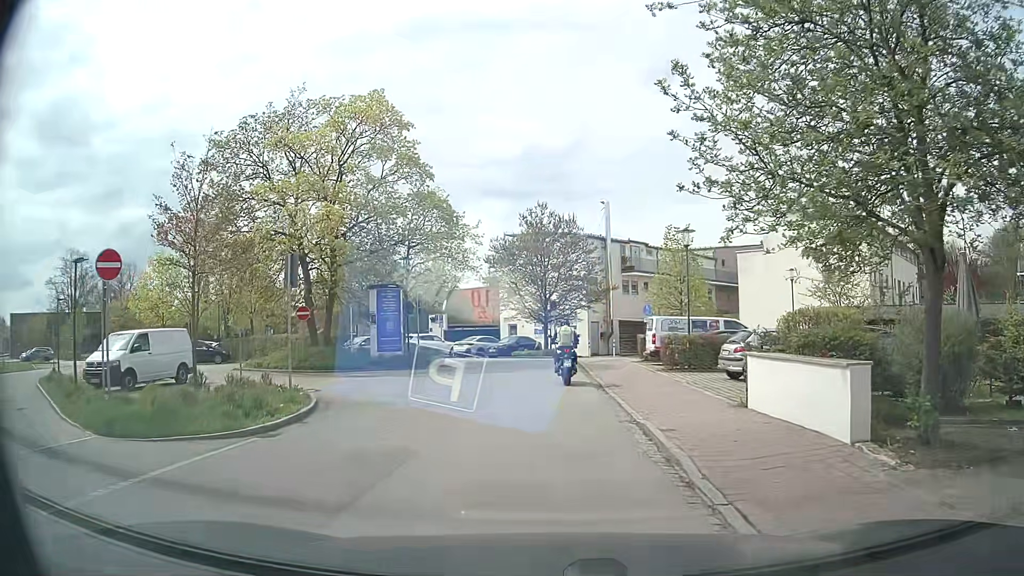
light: Day
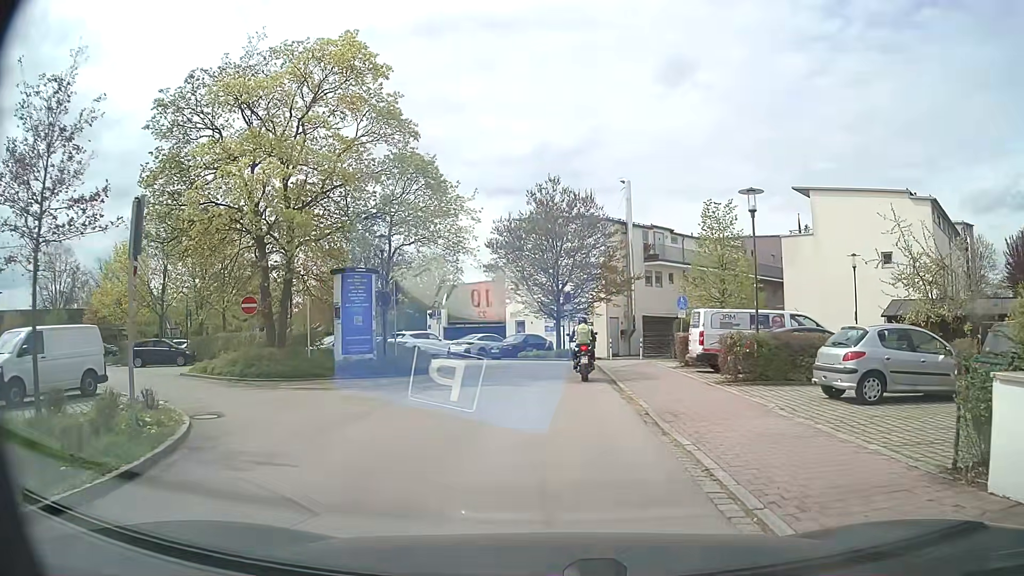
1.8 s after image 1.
(-0.1, +6.3) m; -1°
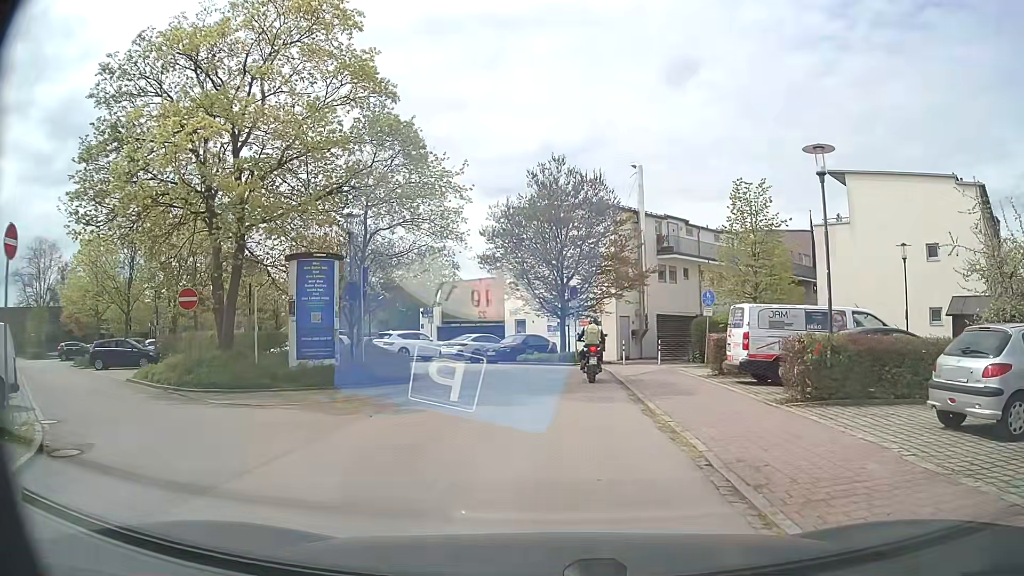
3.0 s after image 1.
(0.0, +4.3) m; +1°
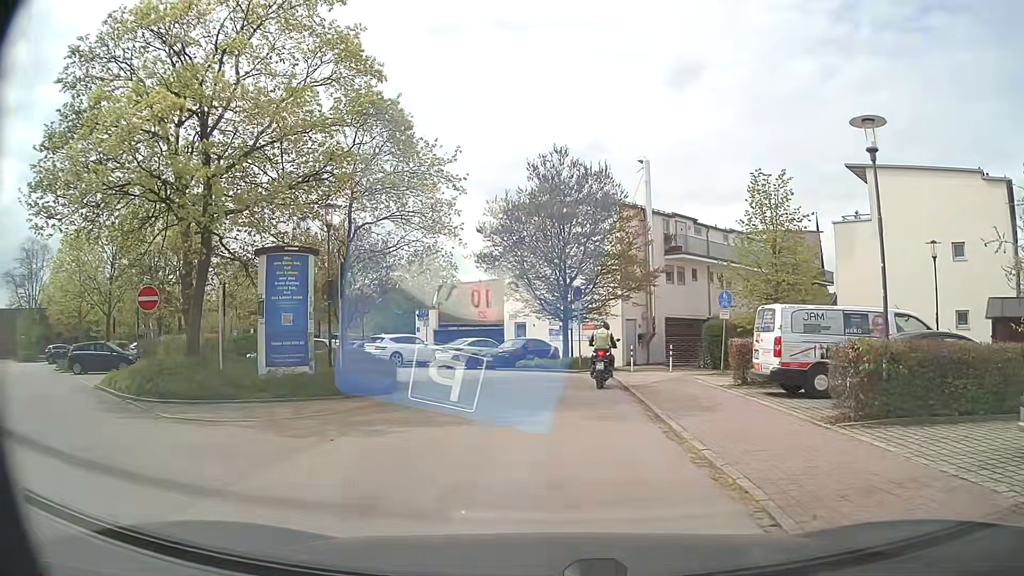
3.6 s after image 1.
(0.0, +2.1) m; -1°
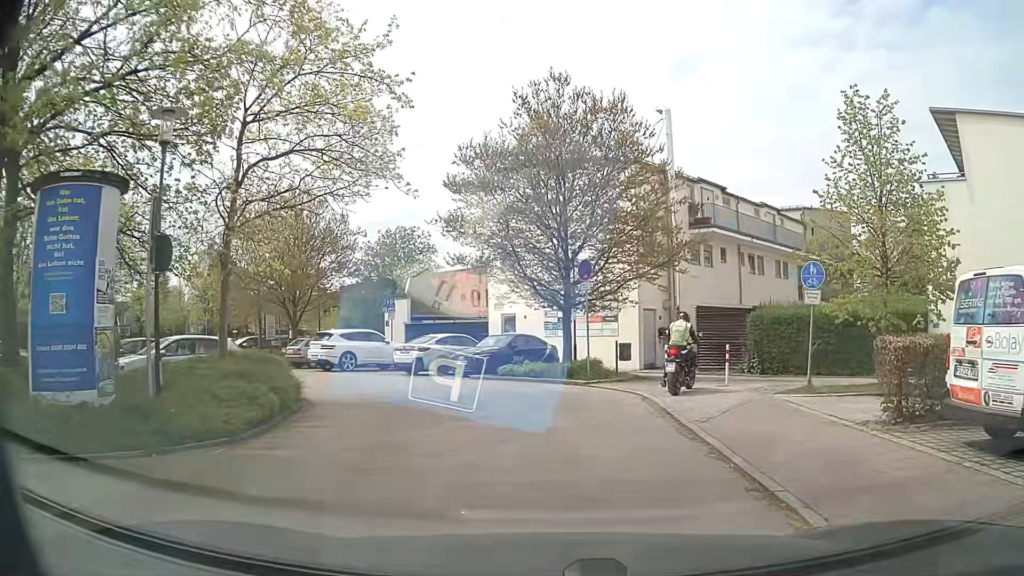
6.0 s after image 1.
(-0.1, +7.9) m; 0°
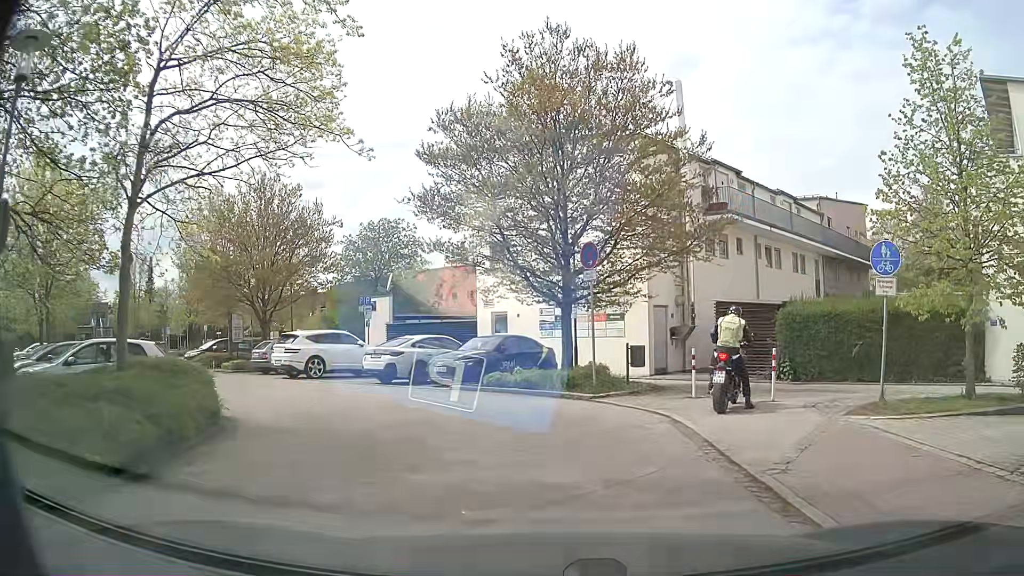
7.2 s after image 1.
(0.0, +3.6) m; -1°
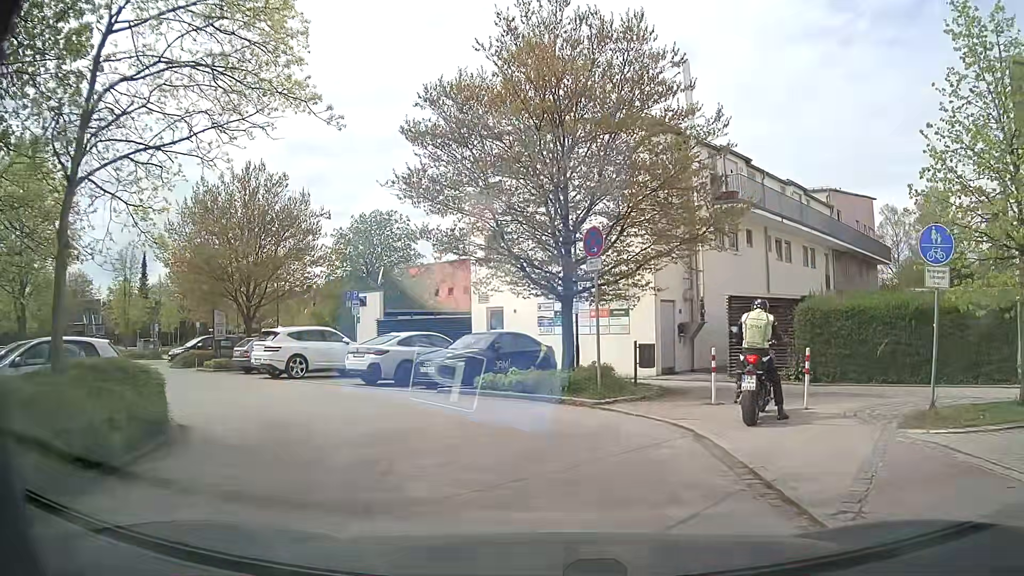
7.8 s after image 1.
(0.0, +1.7) m; +1°
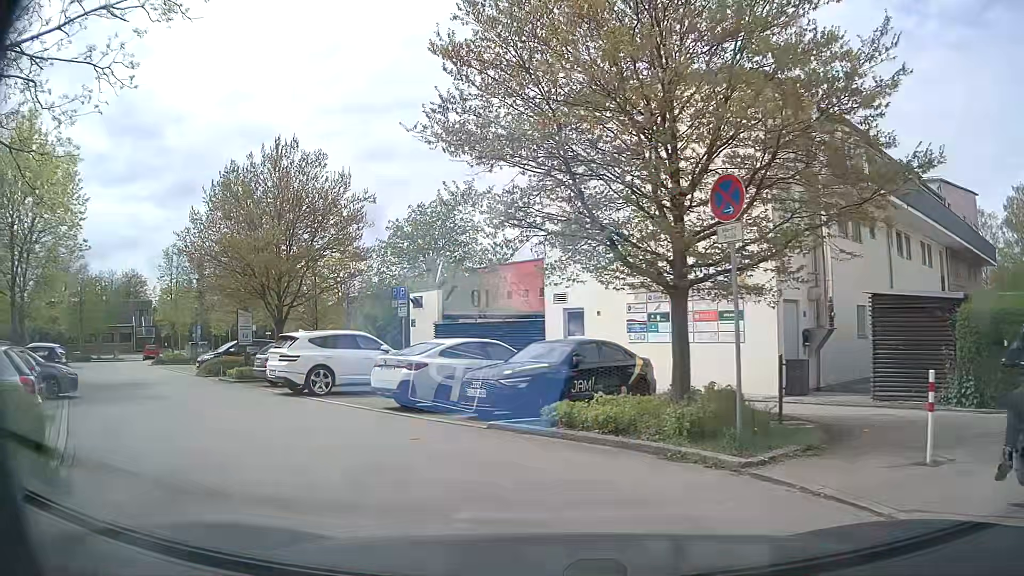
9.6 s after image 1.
(-0.1, +4.9) m; -6°
